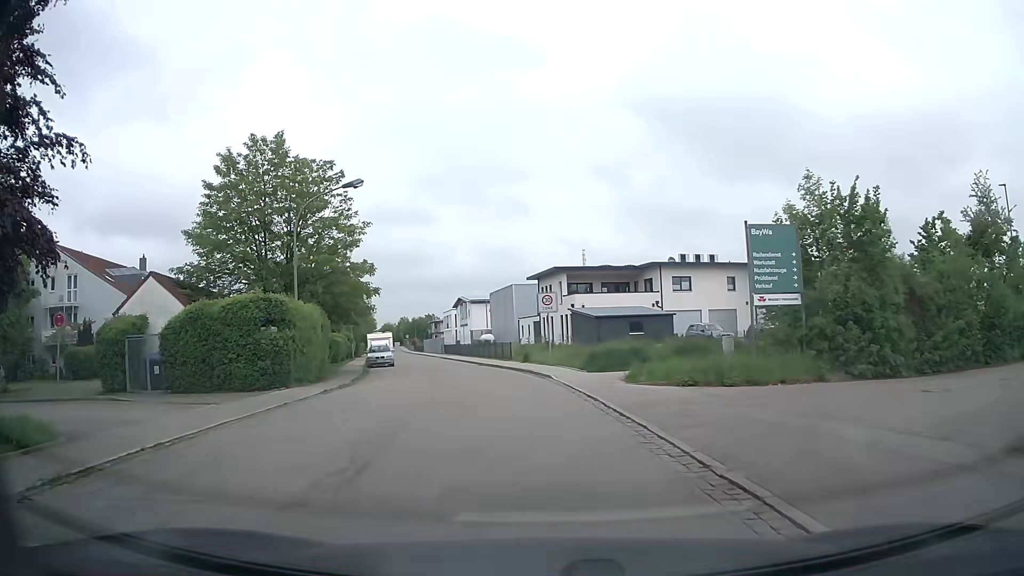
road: residential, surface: asphalt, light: Day
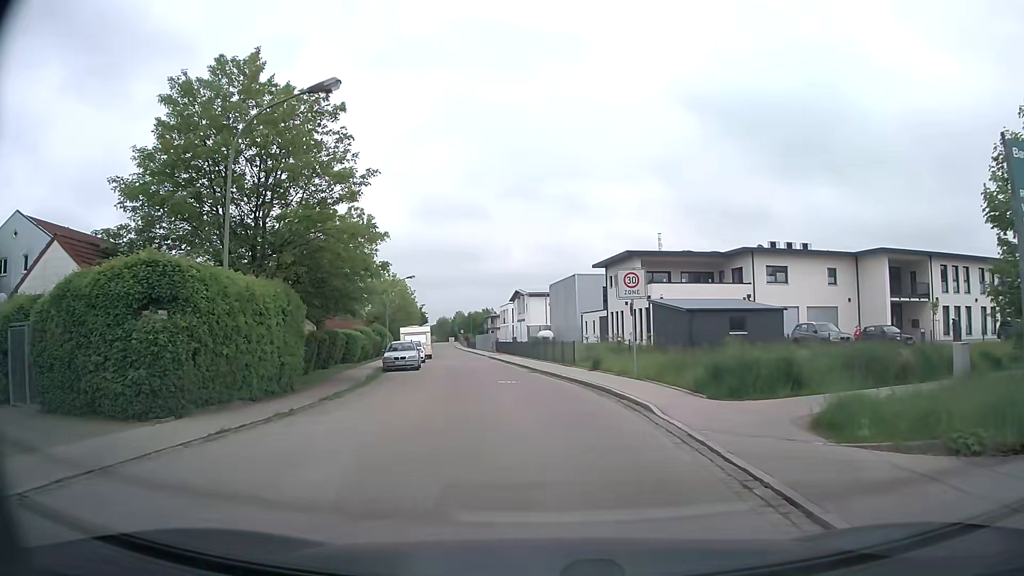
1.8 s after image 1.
(-0.3, +10.3) m; -4°
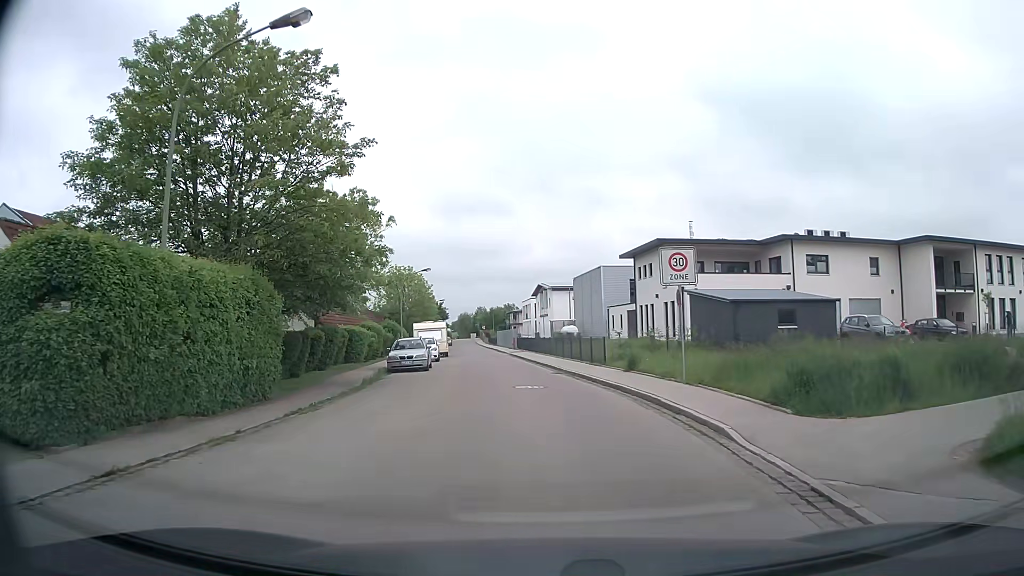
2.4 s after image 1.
(-0.1, +3.8) m; -2°
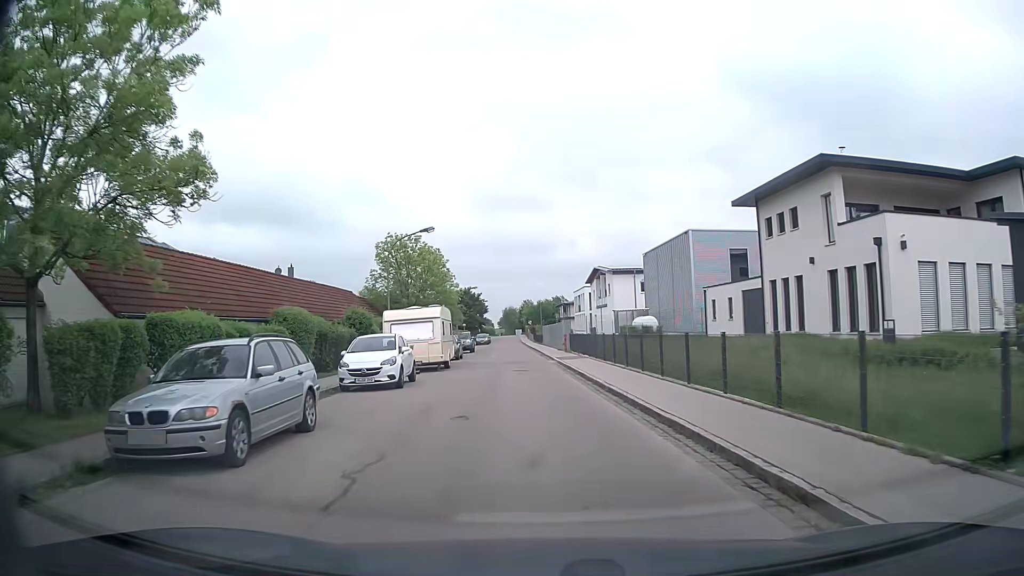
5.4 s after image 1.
(-1.0, +21.4) m; -5°
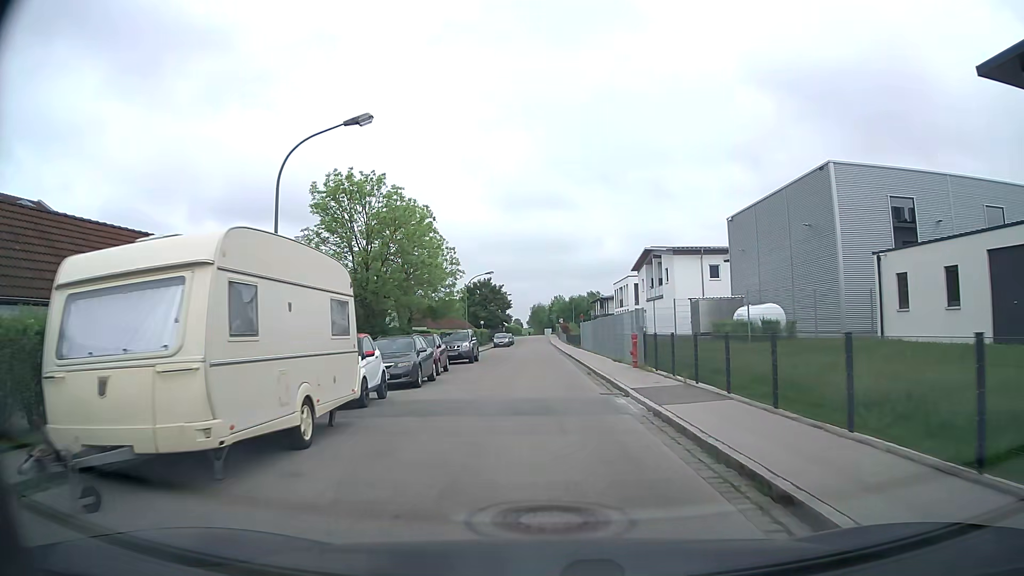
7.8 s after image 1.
(-0.6, +20.1) m; -3°
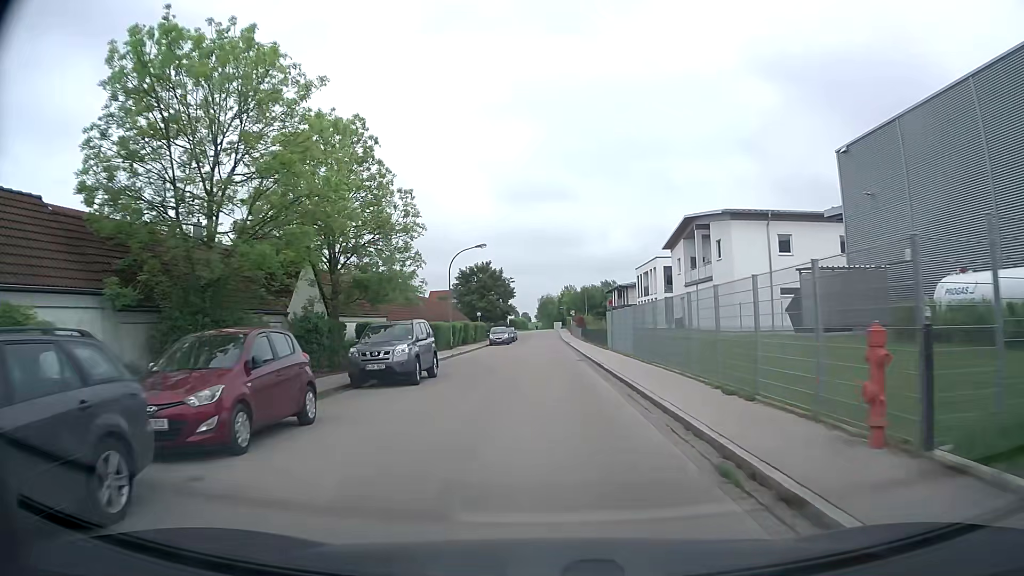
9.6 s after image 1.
(0.0, +16.3) m; -1°
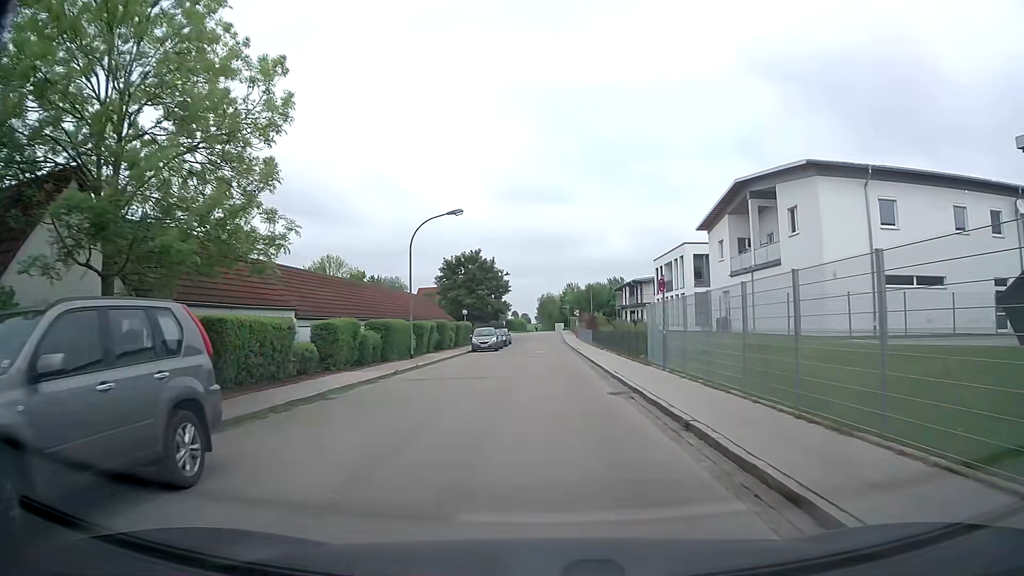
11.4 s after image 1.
(+0.2, +14.1) m; +1°
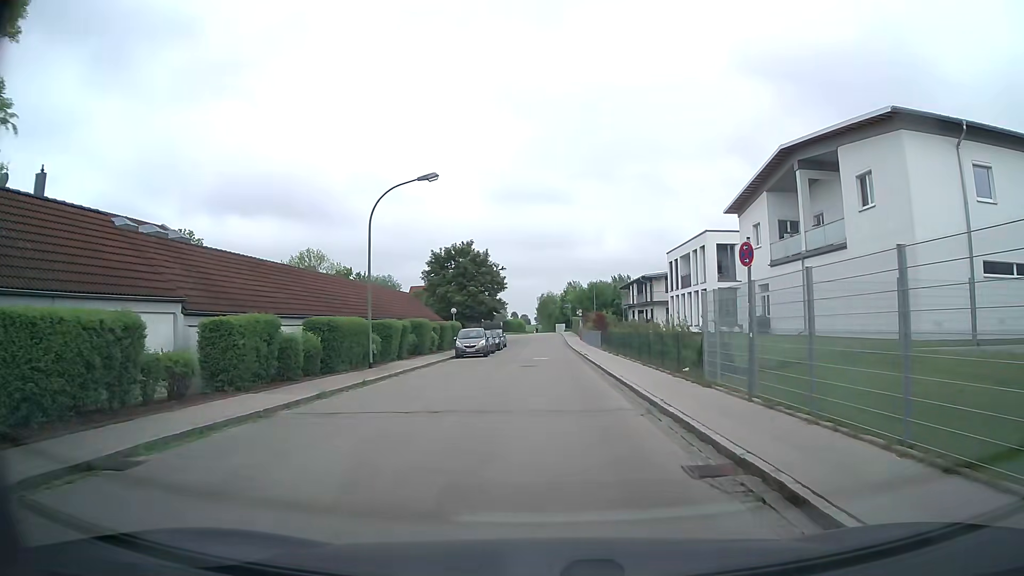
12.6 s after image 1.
(0.0, +8.0) m; 0°
(0, +10) (0, +20) (0, +30) (0, +40) (0, +50) (0, +60) (0, +70) (-1, +80) (-6, +88) (-16, +92) m
